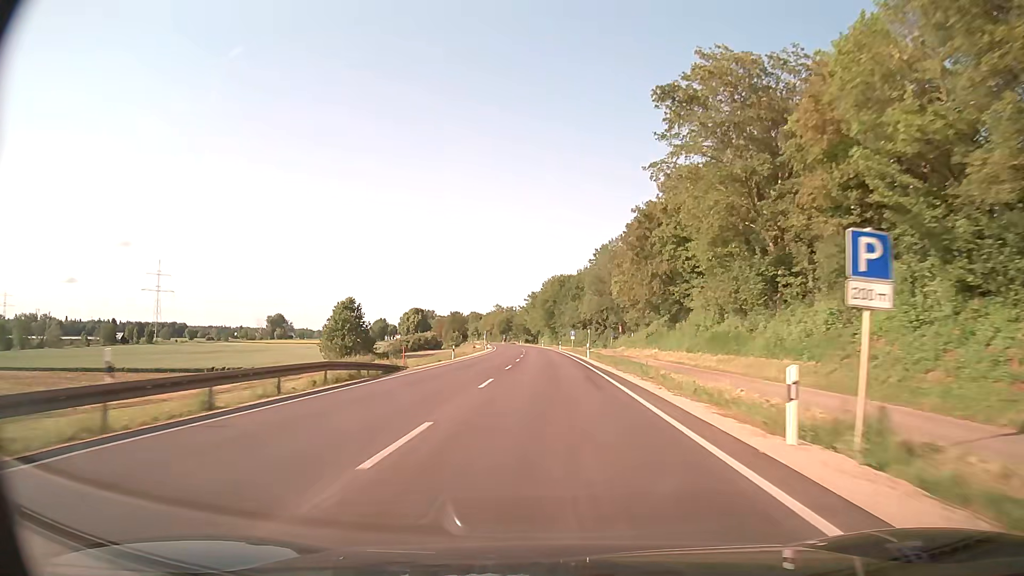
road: secondary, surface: asphalt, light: Day
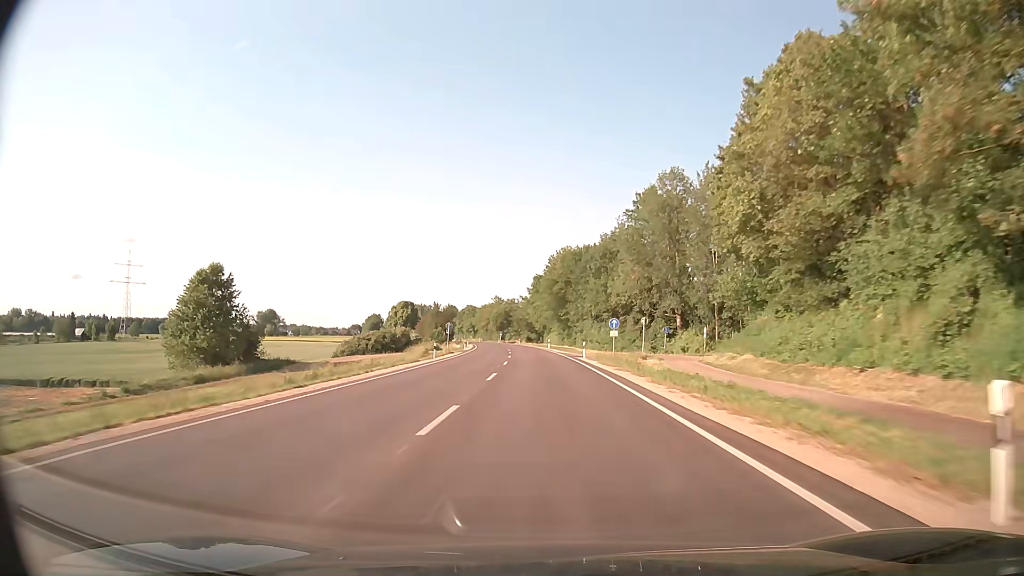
(0.0, +45.7) m; 0°
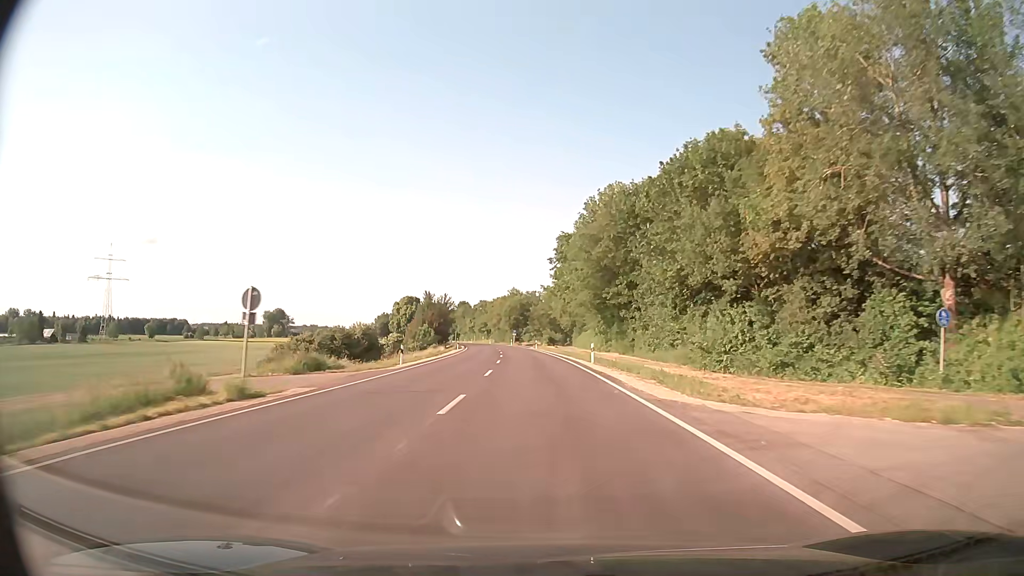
(-0.8, +45.5) m; -2°
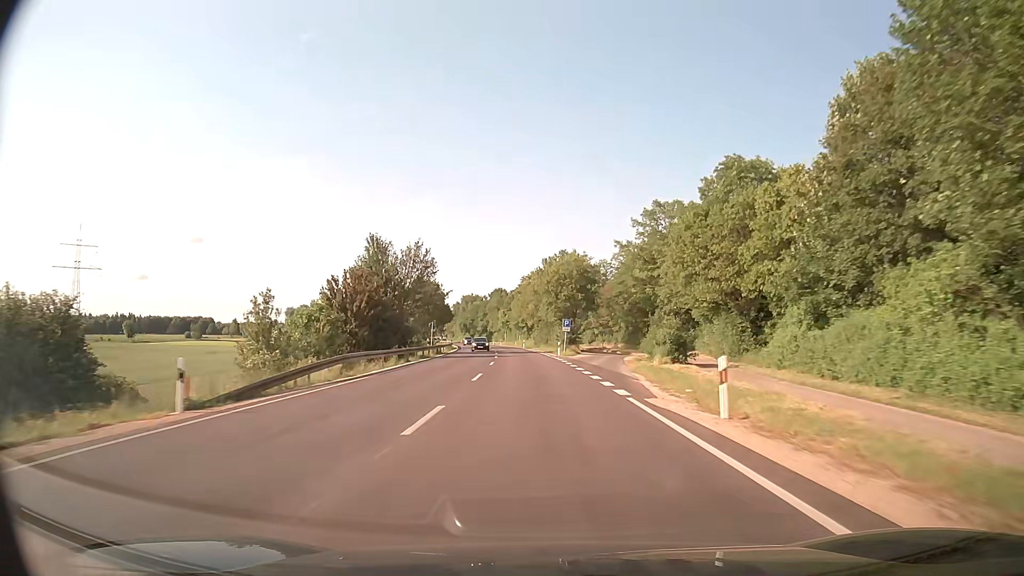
(-3.2, +74.3) m; -5°
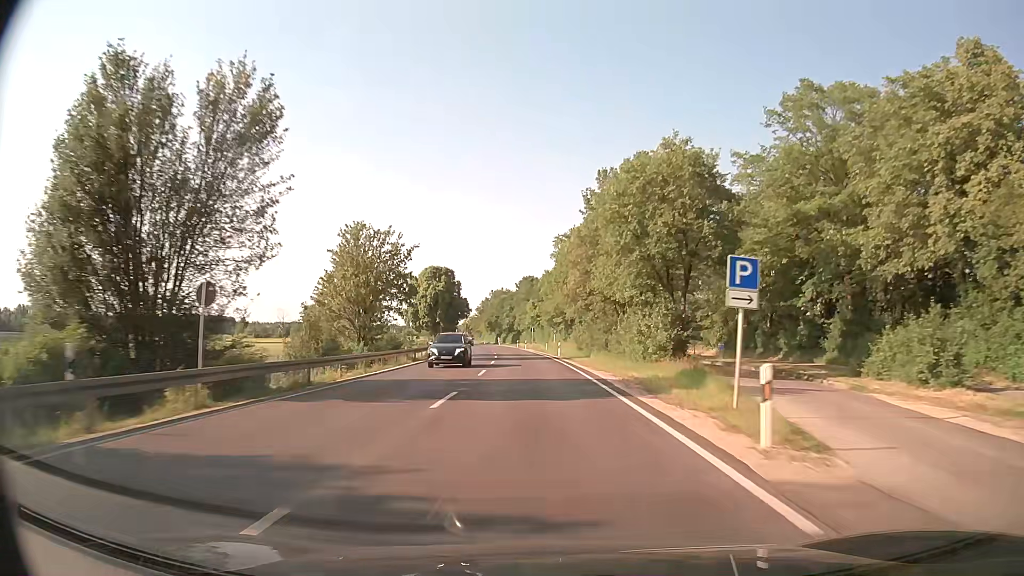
(-1.0, +43.9) m; -3°
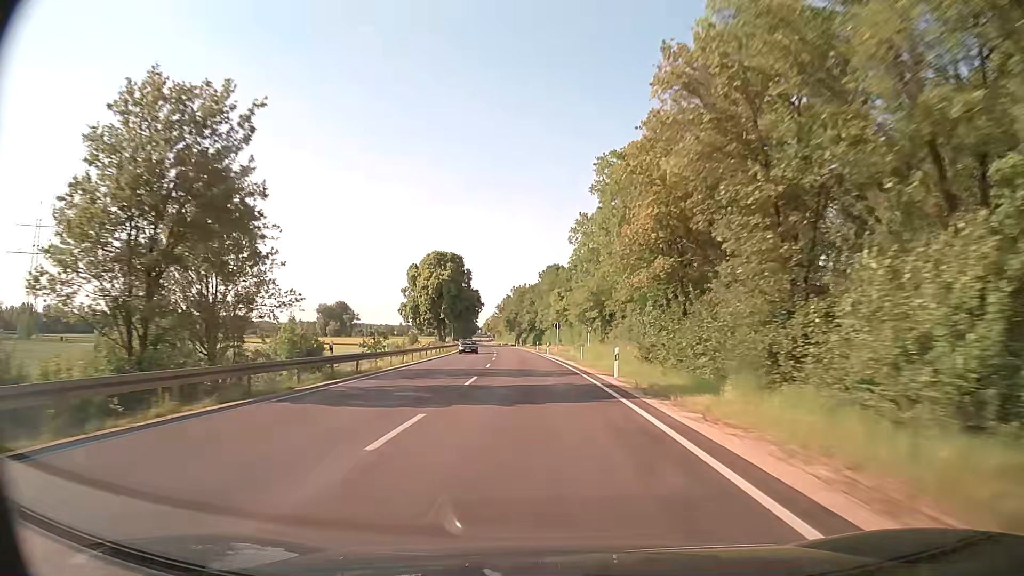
(-0.5, +29.1) m; -2°
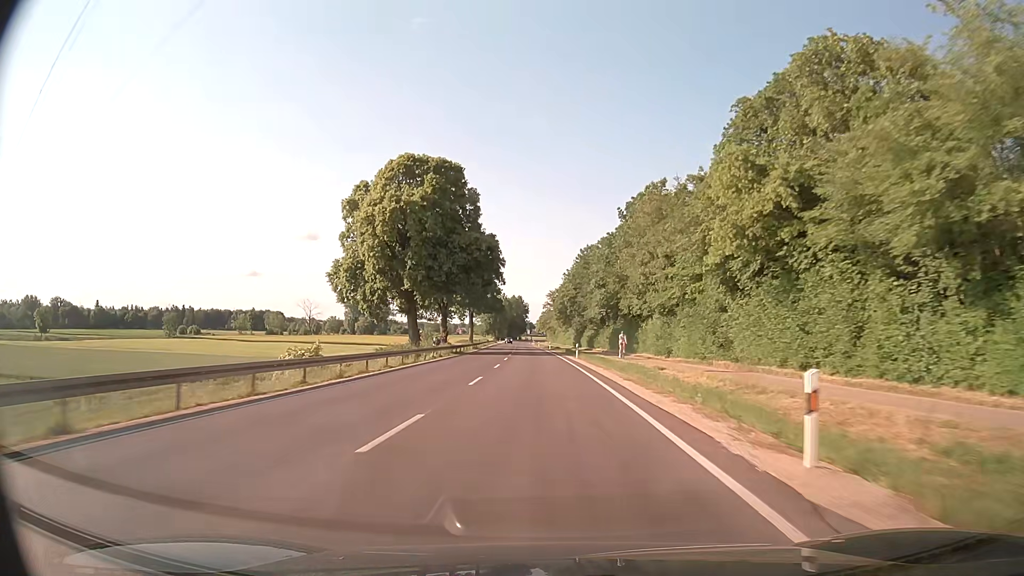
(-3.4, +72.6) m; -5°
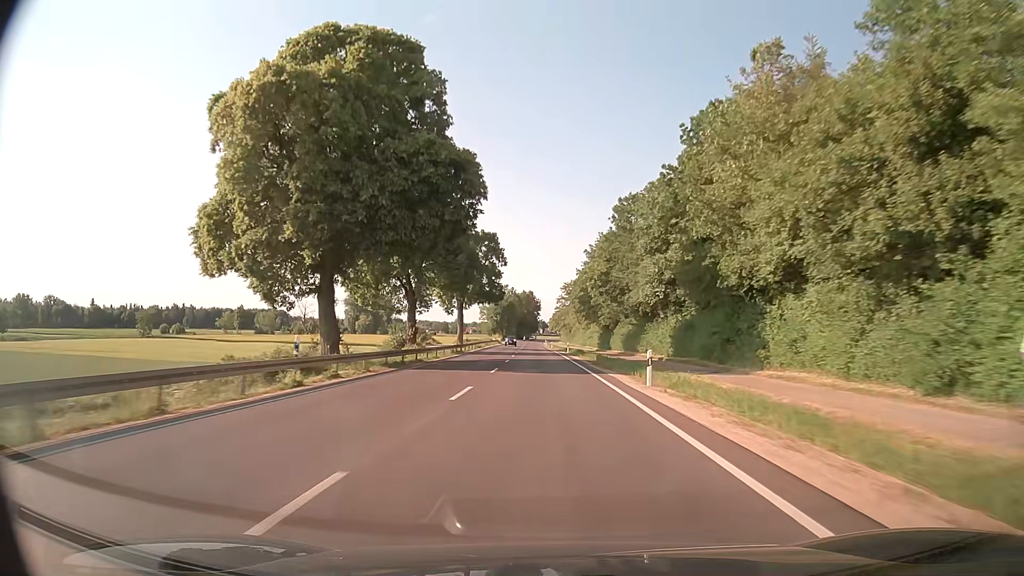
(-0.2, +29.3) m; -1°
(0, +10) (0, +20) (0, +30) (0, +40) (0, +50) (-1, +60) (-1, +70) (-1, +80) (-1, +90) (-2, +100) m
